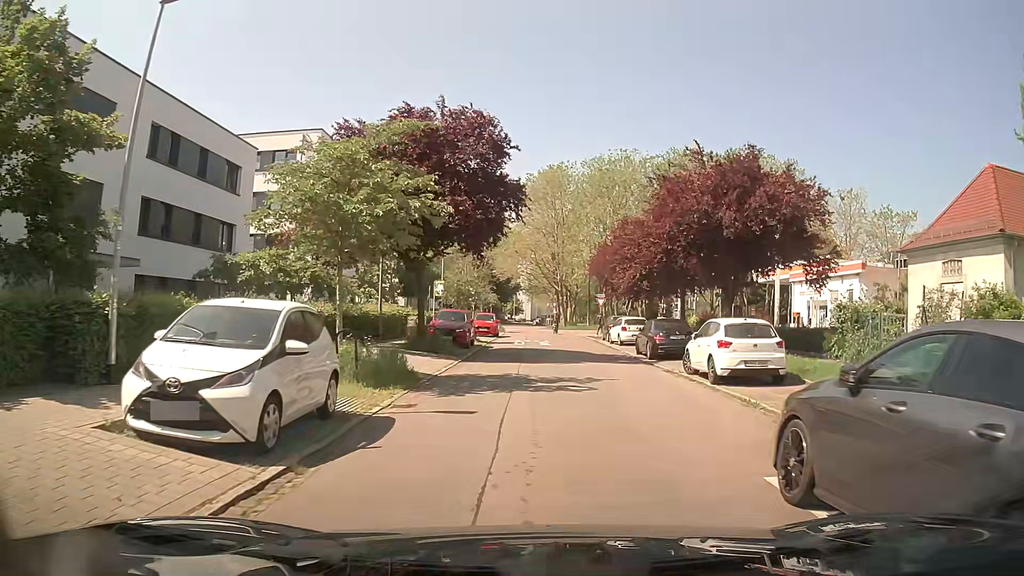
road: residential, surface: asphalt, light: Day
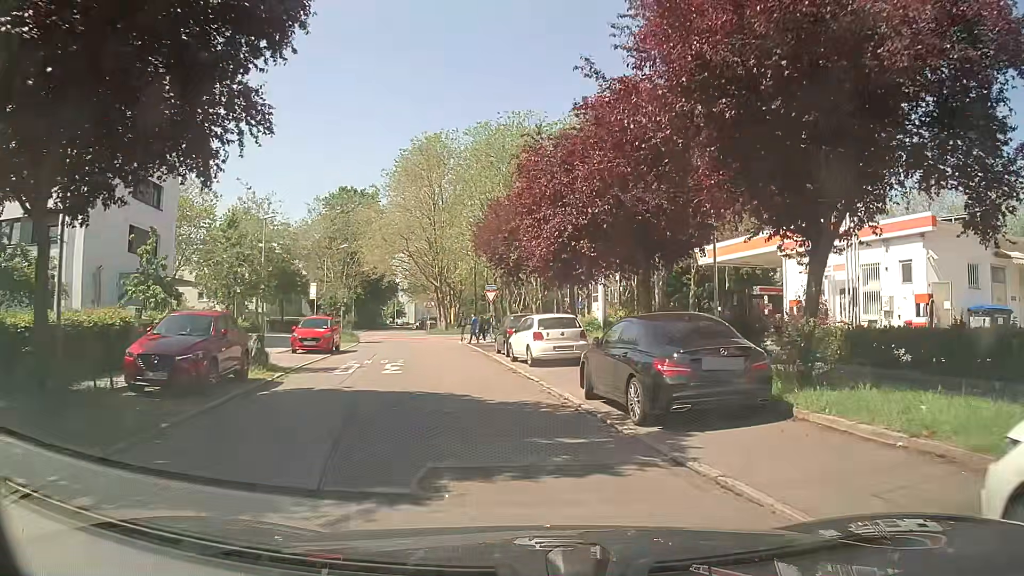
(+0.9, +15.2) m; +9°
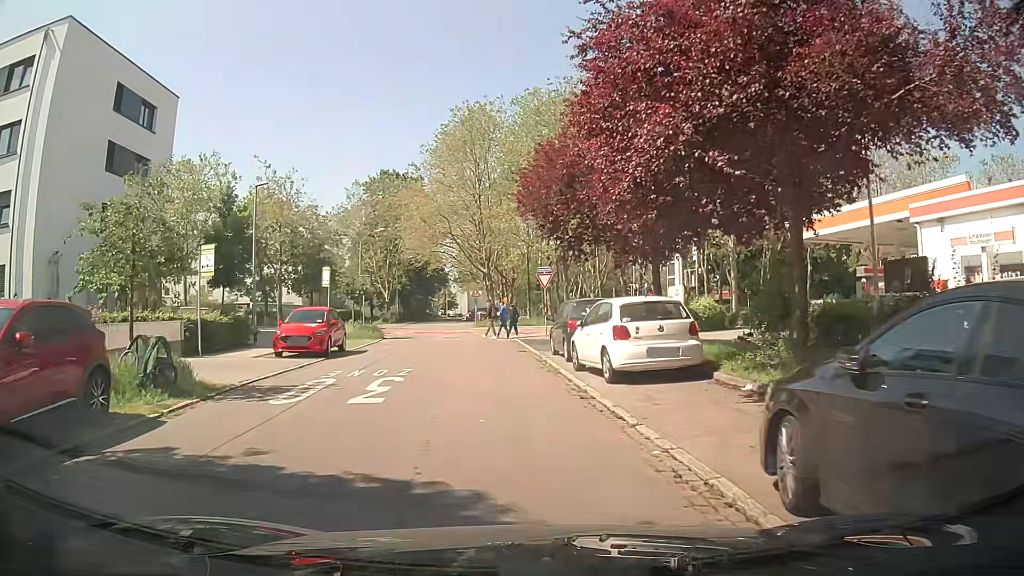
(-0.2, +7.3) m; -4°
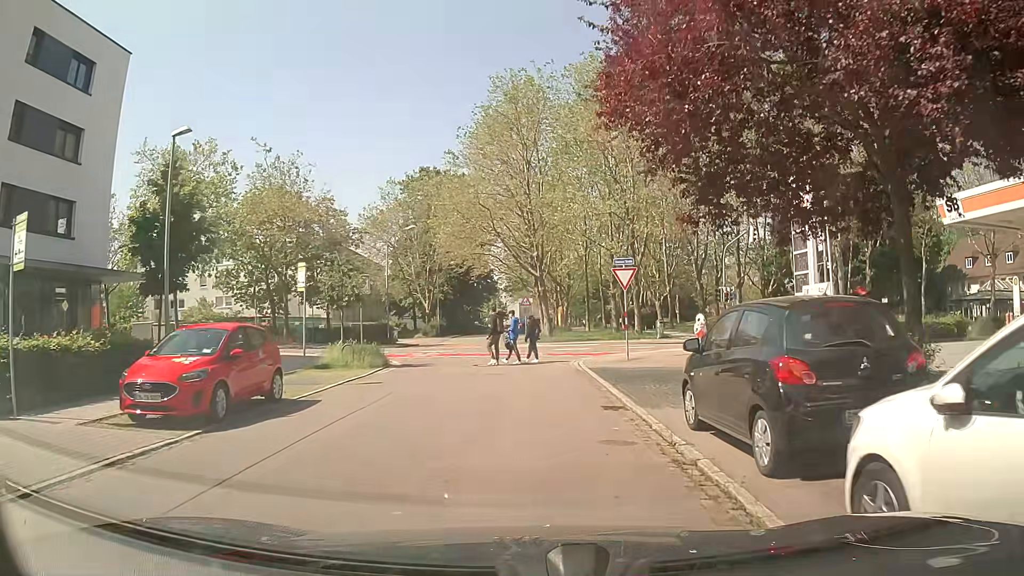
(-0.6, +10.5) m; -4°
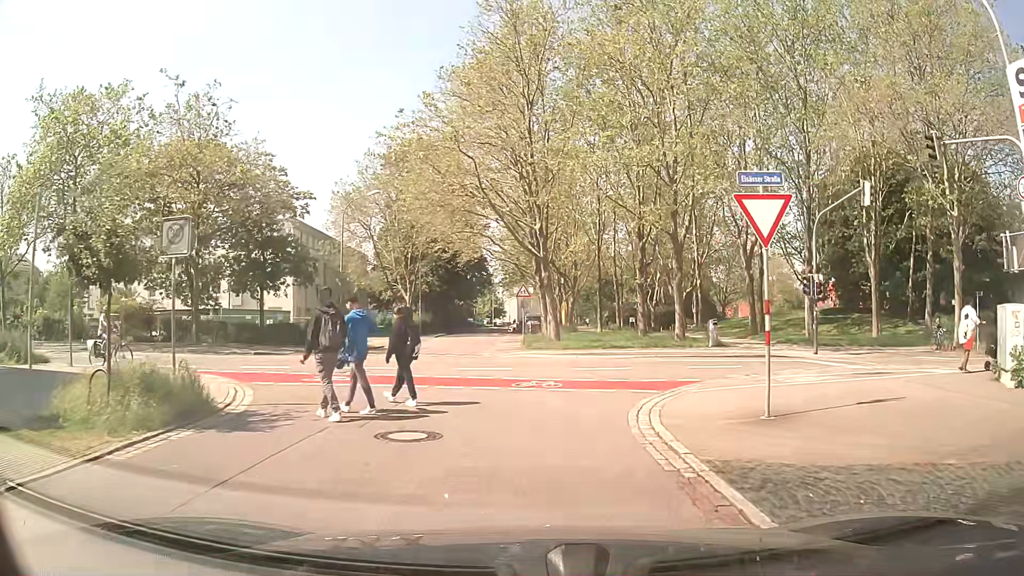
(-0.2, +13.1) m; -1°
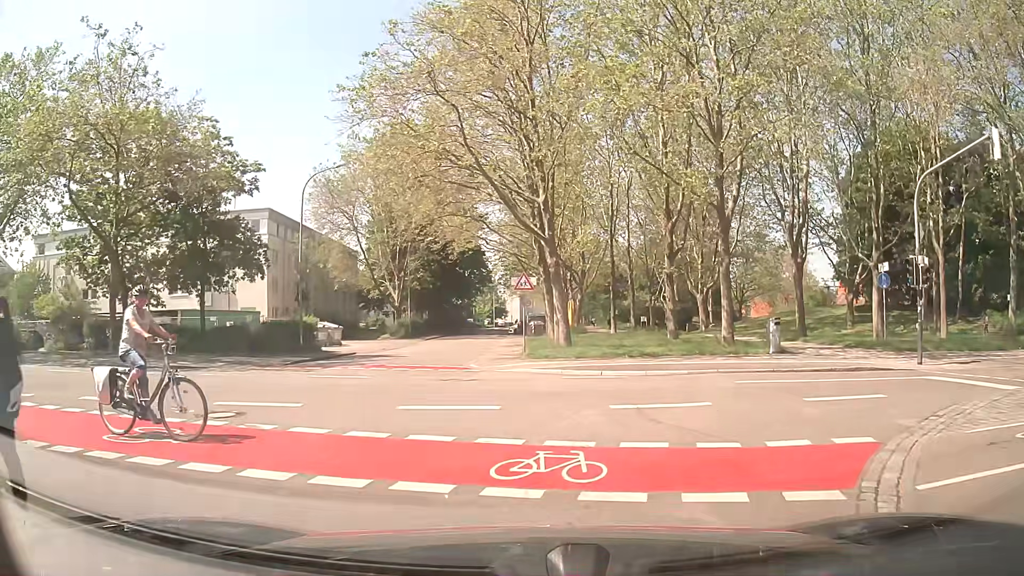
(+0.1, +7.6) m; -1°
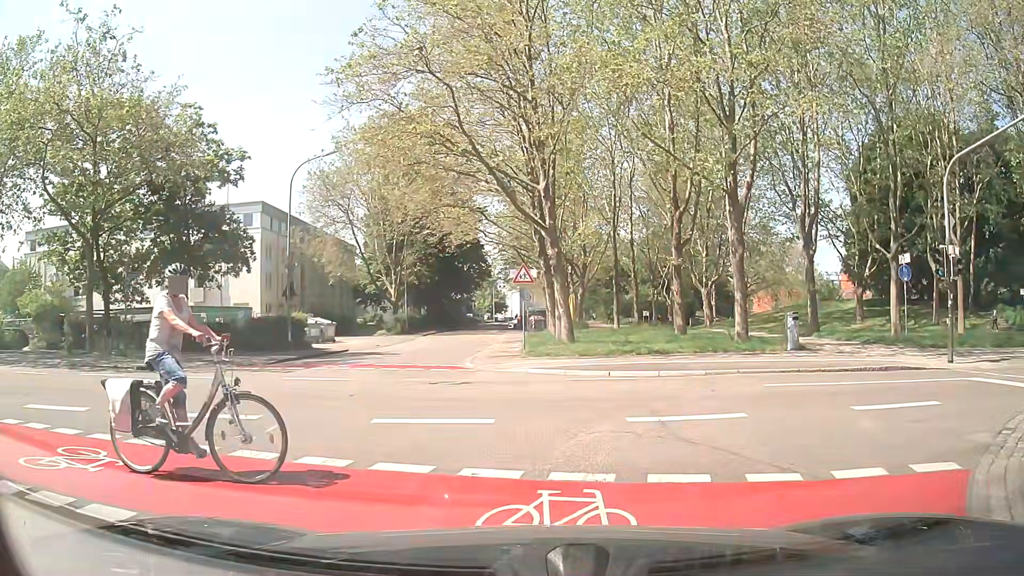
(0.0, +1.5) m; -1°
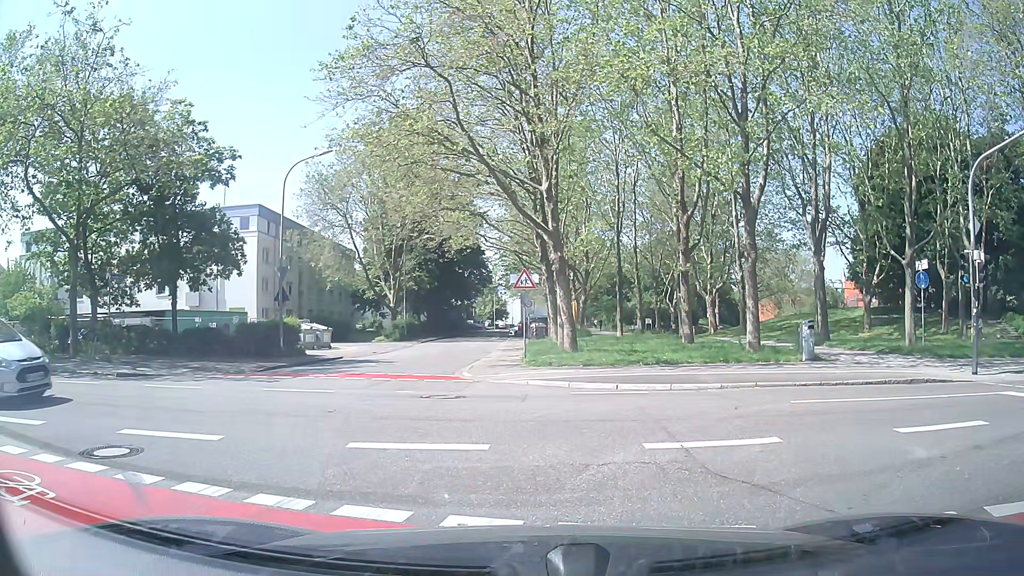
(0.0, +1.1) m; 0°
